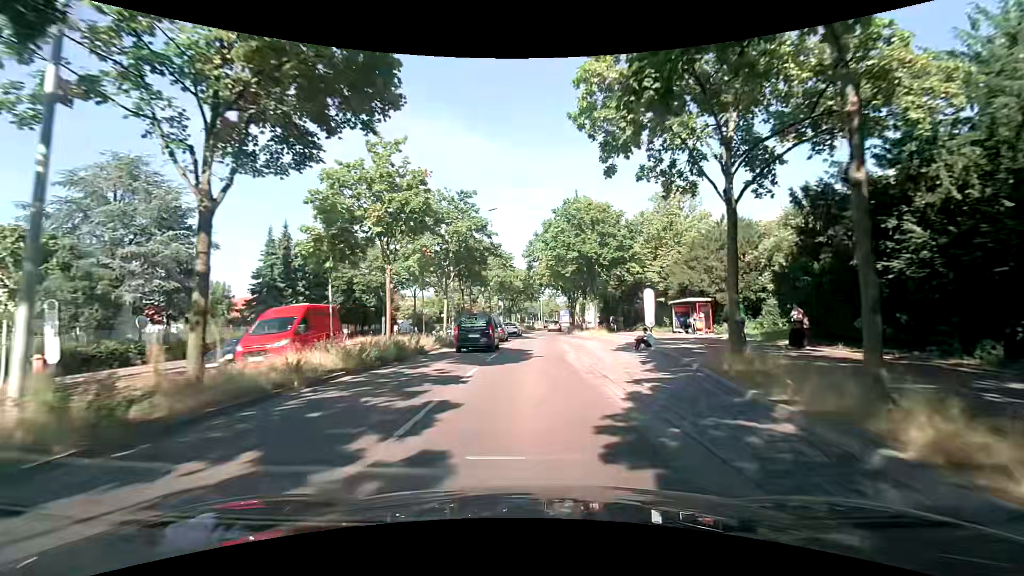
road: primary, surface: asphalt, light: Day
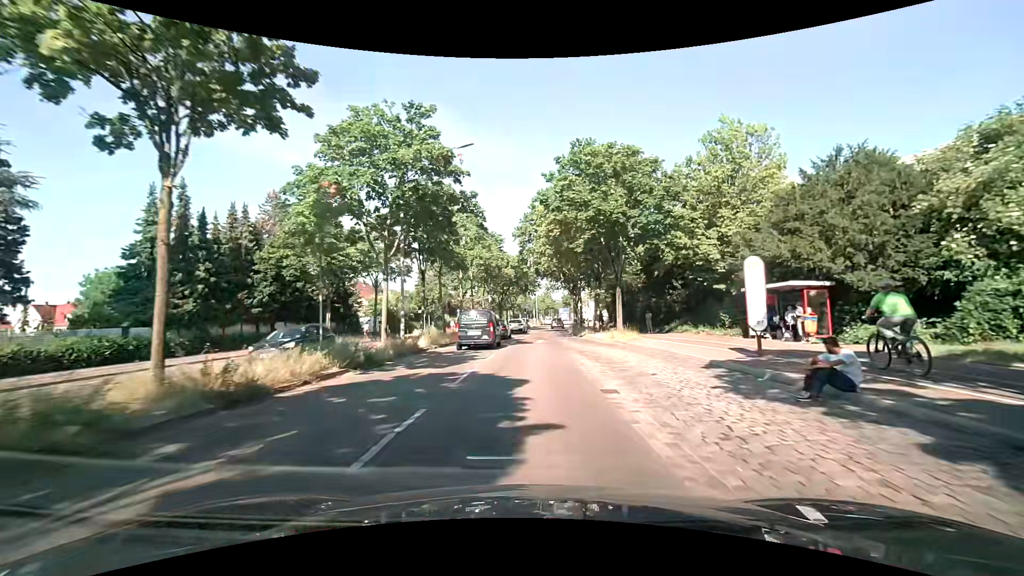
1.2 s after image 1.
(-0.1, +13.2) m; +1°
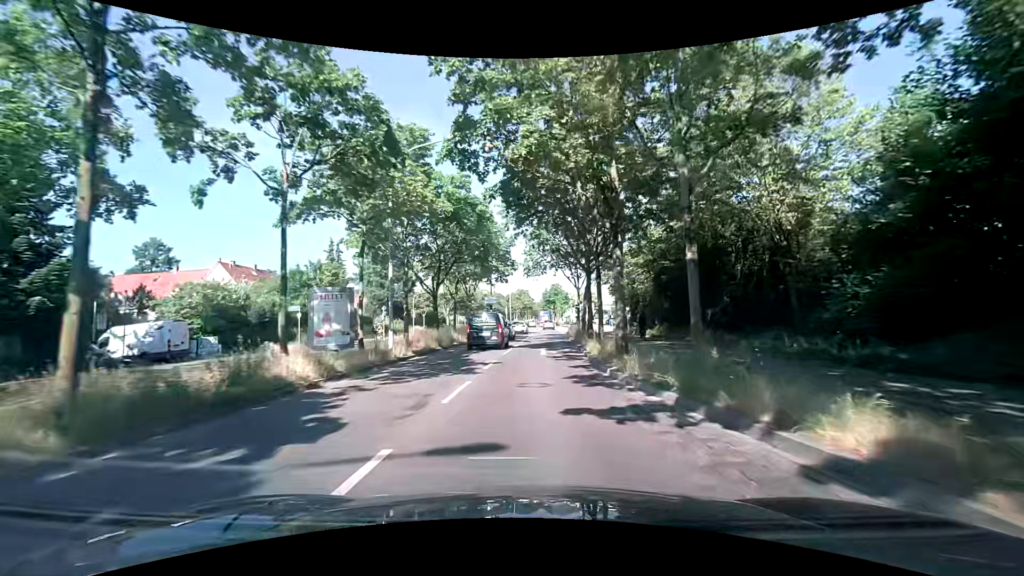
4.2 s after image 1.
(+0.1, +32.2) m; +2°
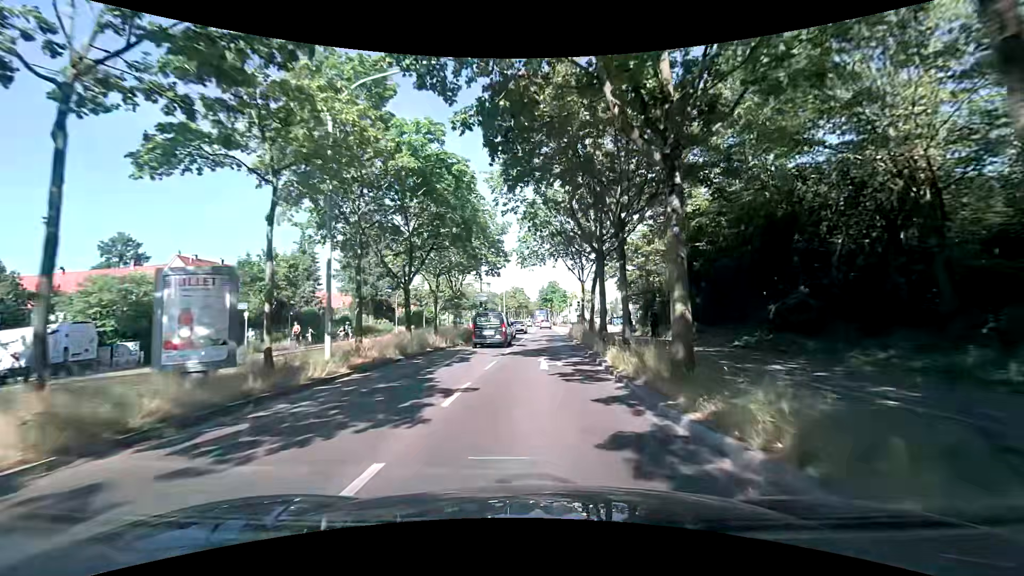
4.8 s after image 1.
(0.0, +6.5) m; 0°
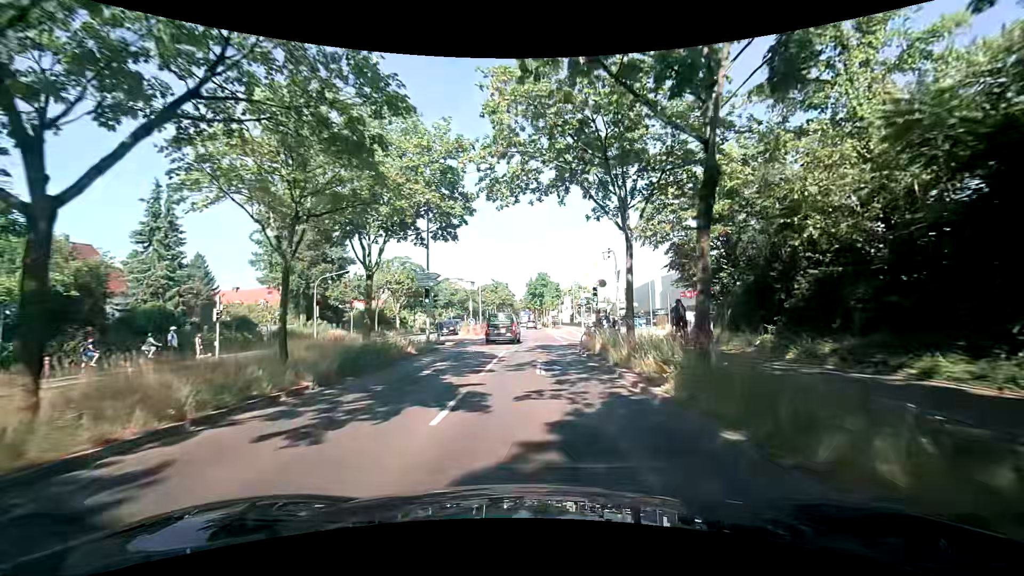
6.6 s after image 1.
(+0.5, +19.3) m; +3°
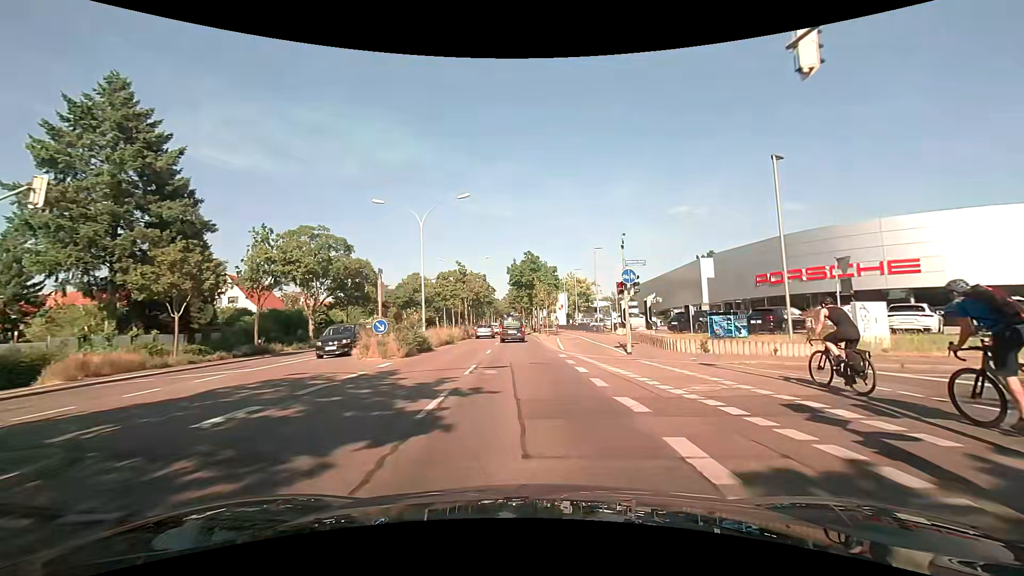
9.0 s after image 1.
(+0.3, +25.5) m; +1°
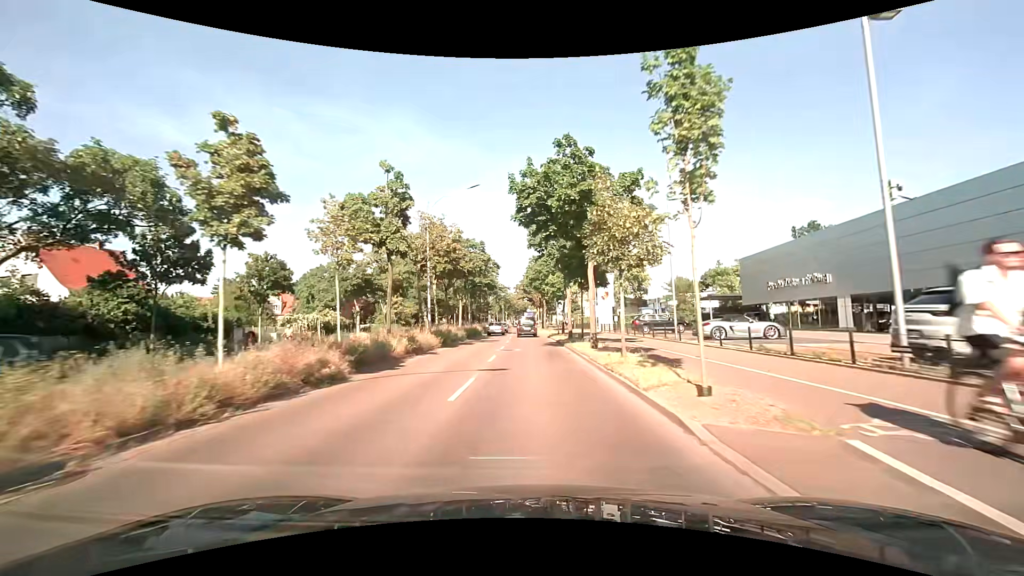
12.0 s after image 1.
(-0.6, +33.3) m; -2°
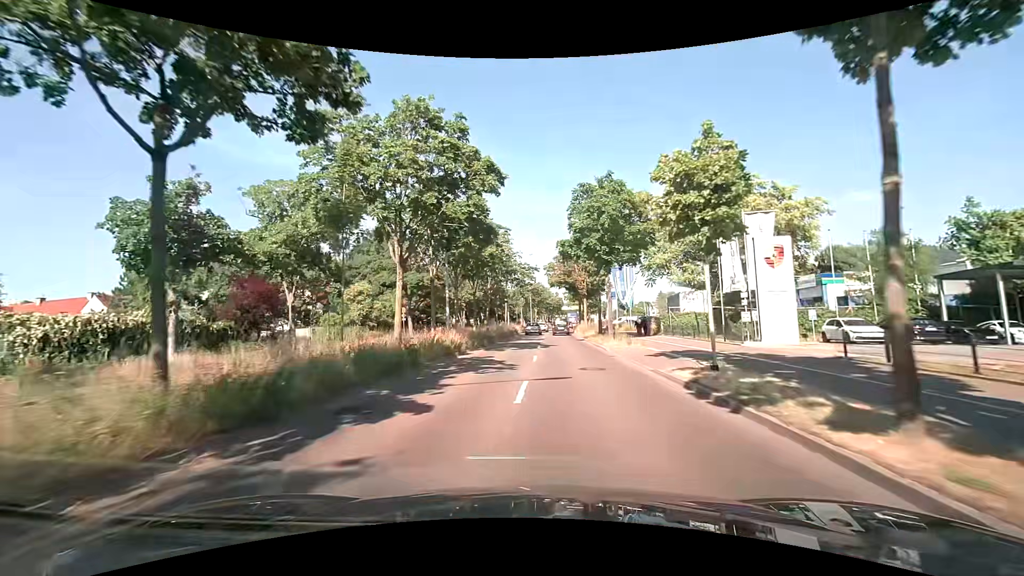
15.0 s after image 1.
(-0.6, +33.4) m; -3°
(0, +10) (-1, +20) (-1, +30) (-1, +40) (-1, +50) (0, +60) (0, +70) (+1, +80) (+2, +90) (+3, +100) m
